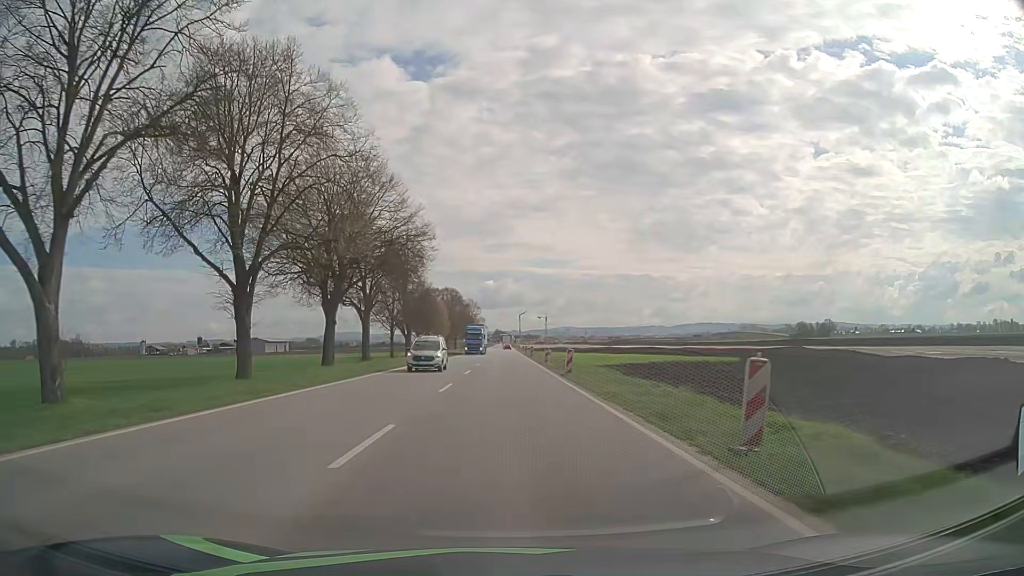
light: Day
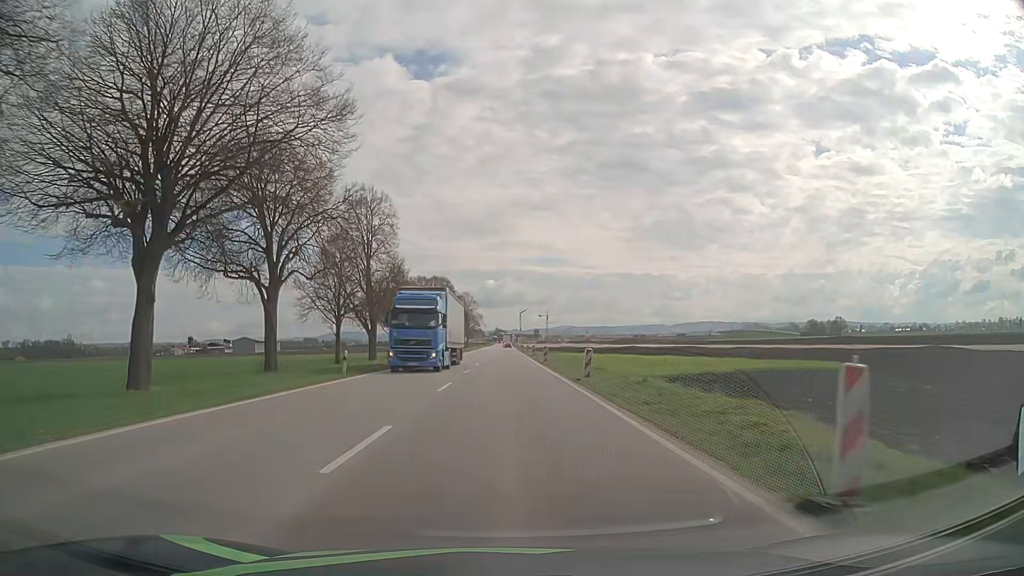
(0.0, +24.2) m; 0°
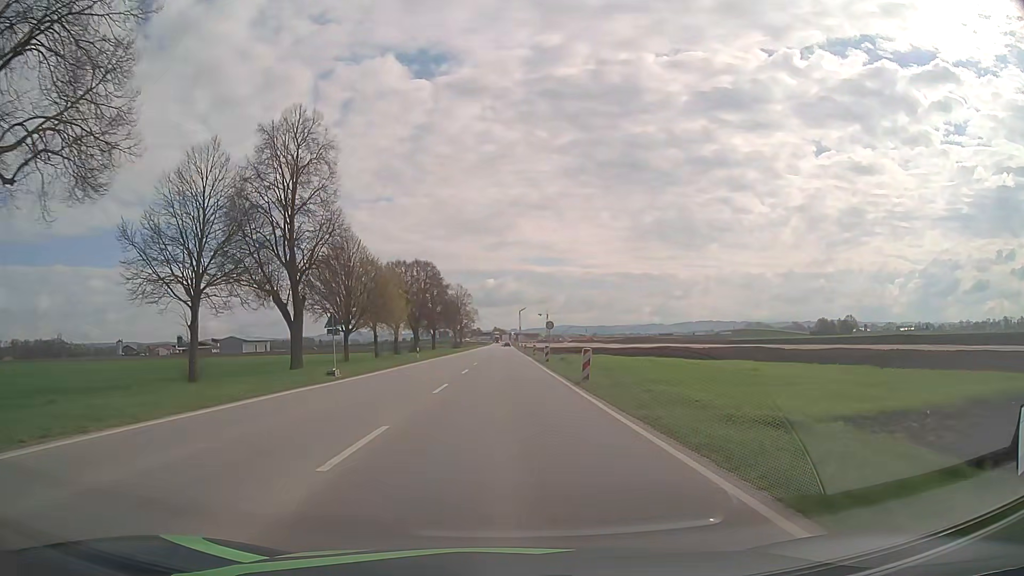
(-0.1, +24.0) m; 0°
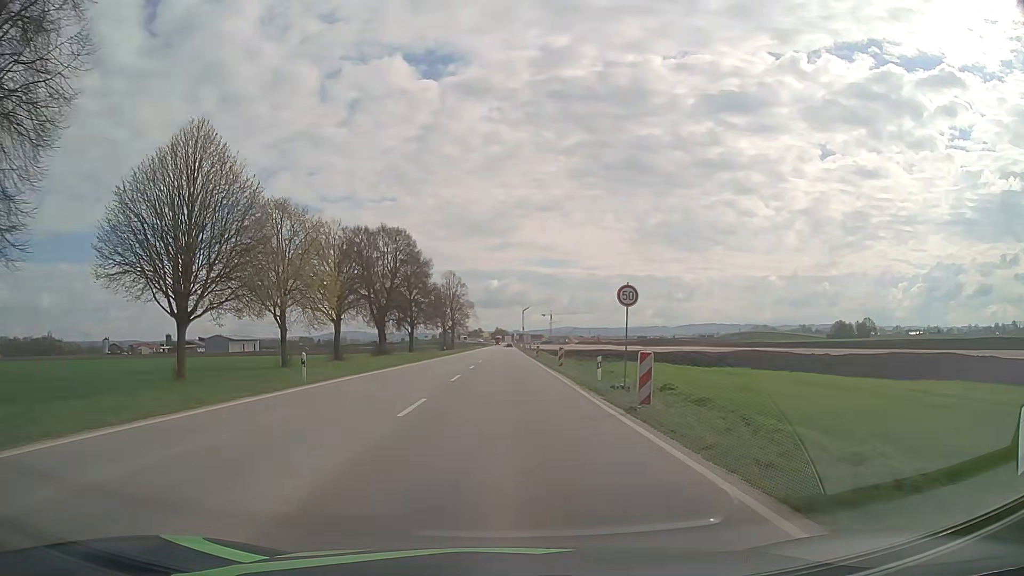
(0.0, +30.6) m; 0°
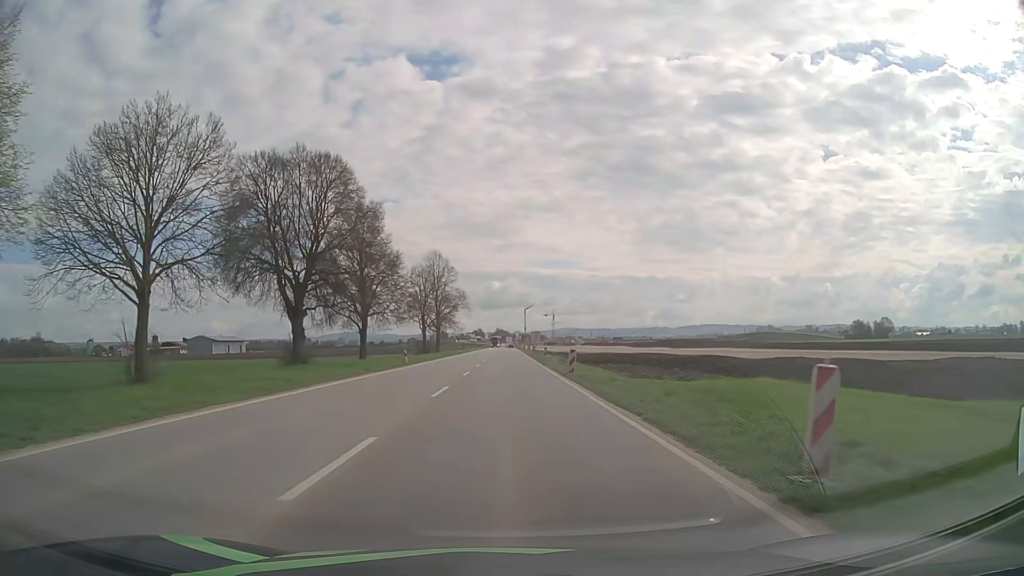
(0.0, +30.6) m; 0°
